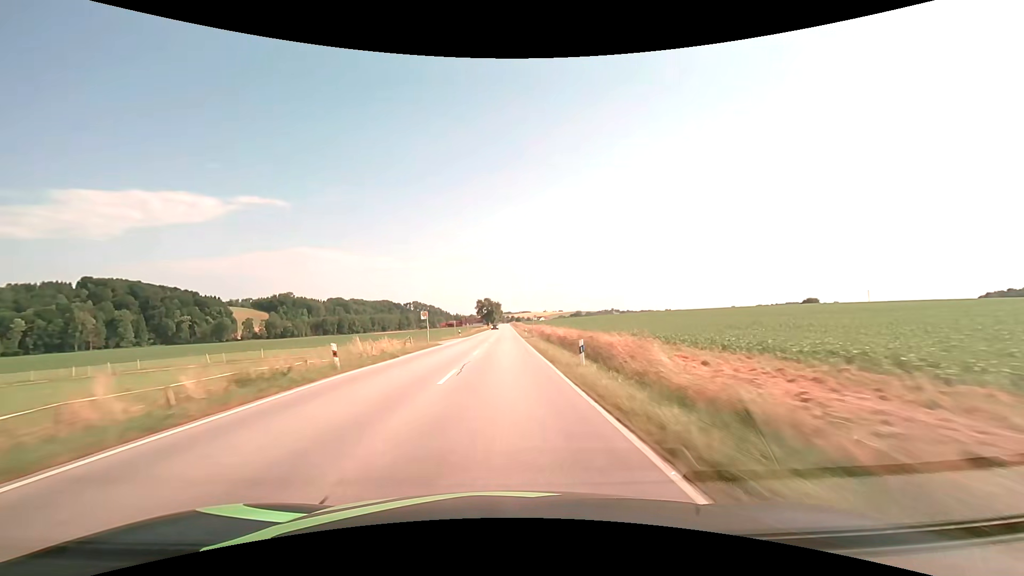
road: secondary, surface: asphalt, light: Day
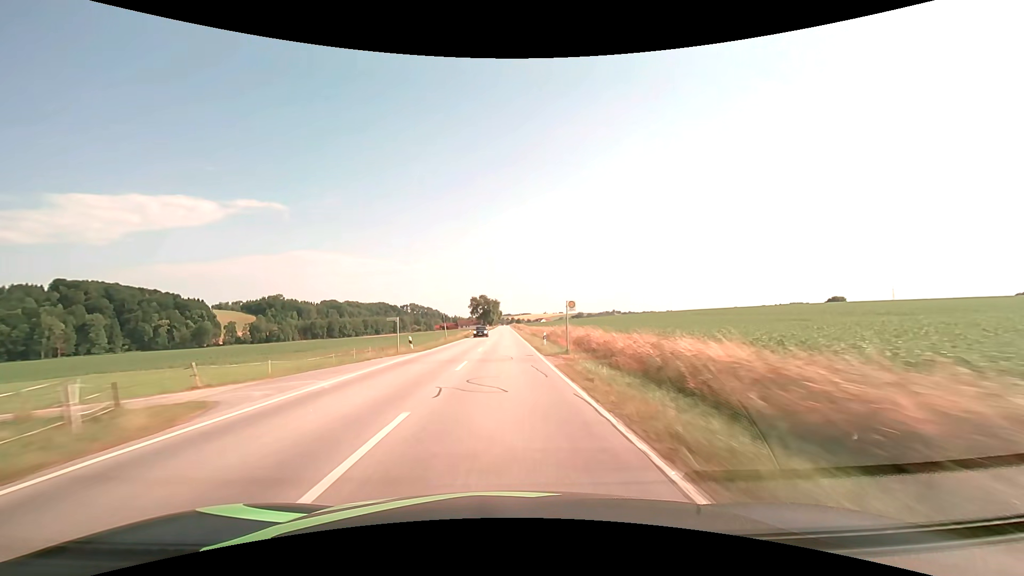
(0.0, +31.7) m; 0°
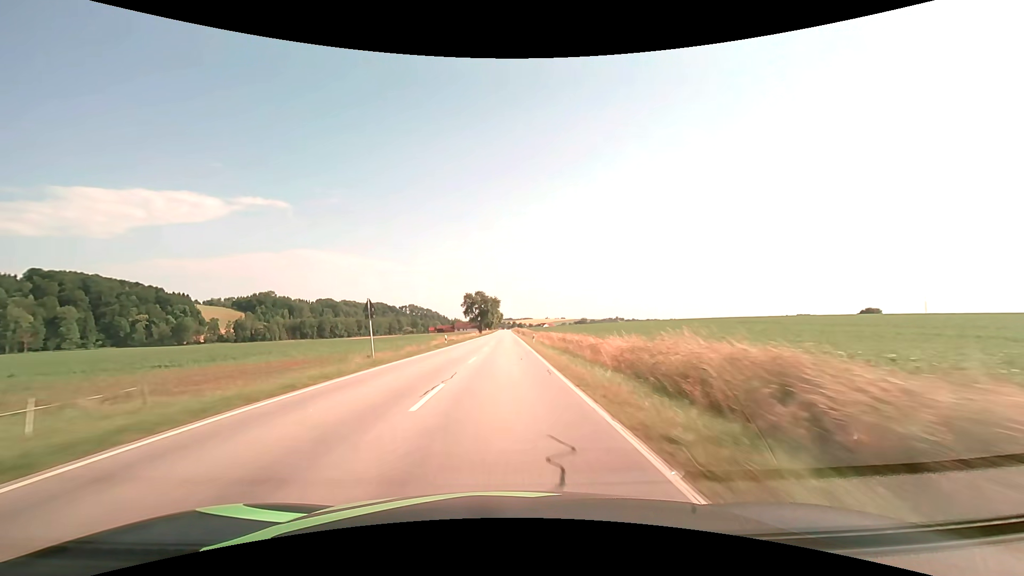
(-0.1, +31.6) m; 0°
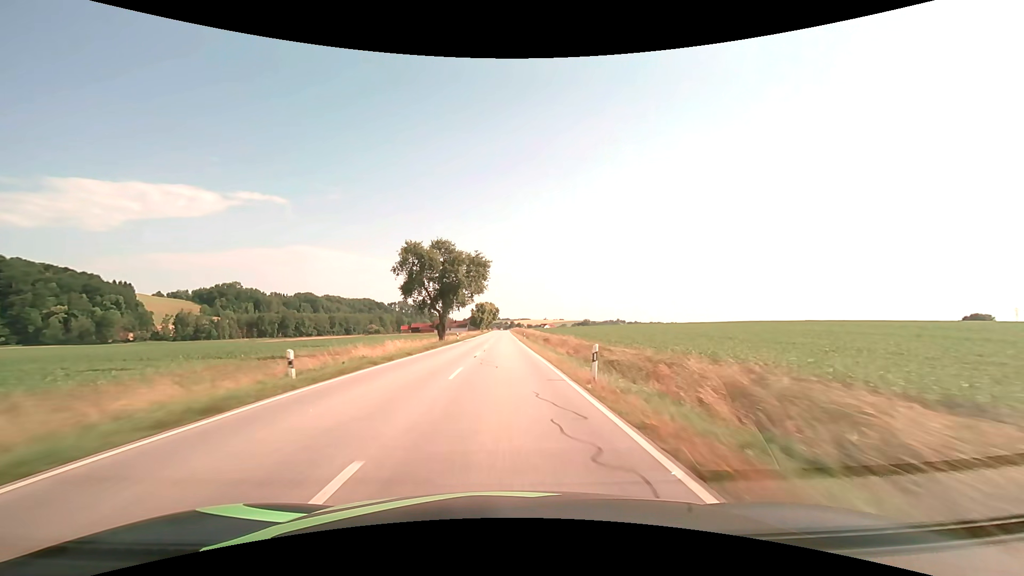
(+0.1, +78.9) m; 0°
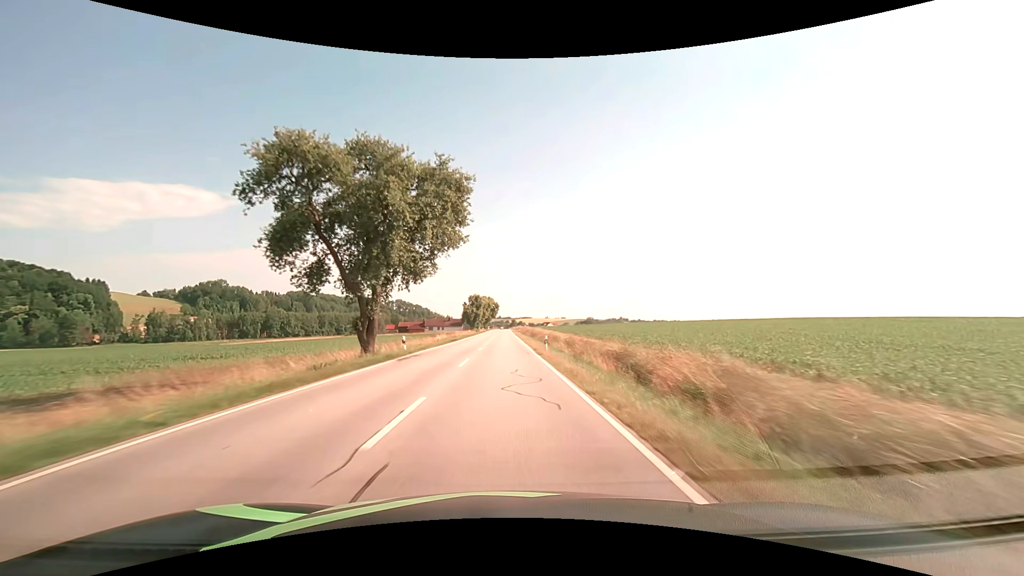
(0.0, +31.6) m; 0°
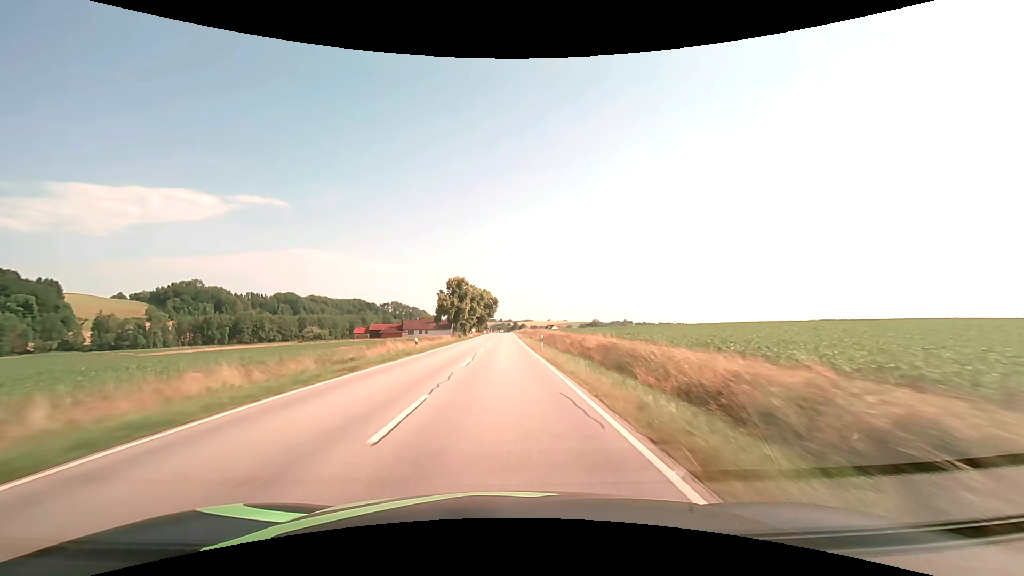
(0.0, +47.4) m; 0°
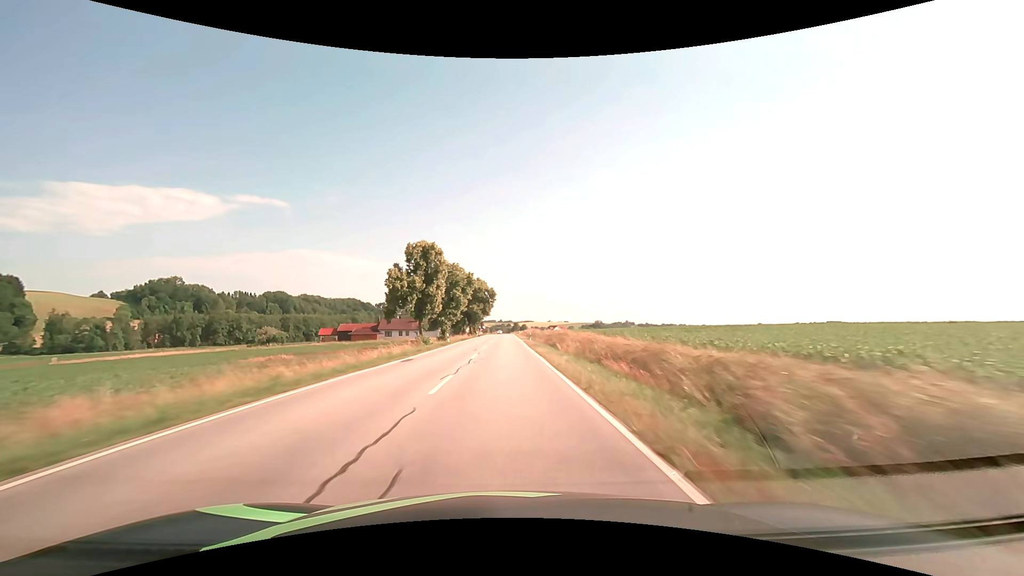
(0.0, +31.6) m; 0°
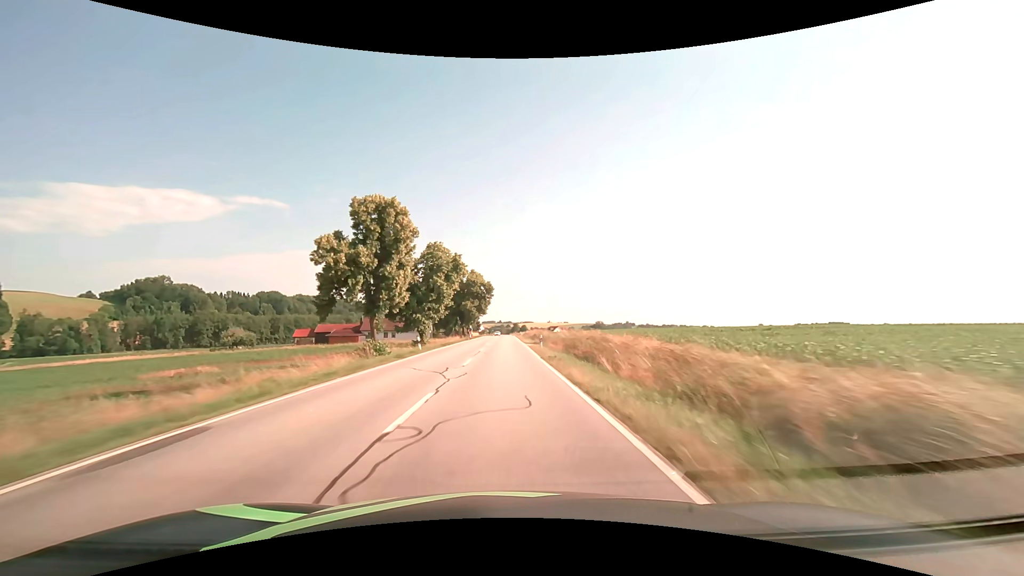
(0.0, +15.8) m; 0°
(0, +10) (0, +20) (0, +30) (0, +40) (0, +50) (0, +60) (0, +70) (0, +80) (0, +90) (0, +100) m
